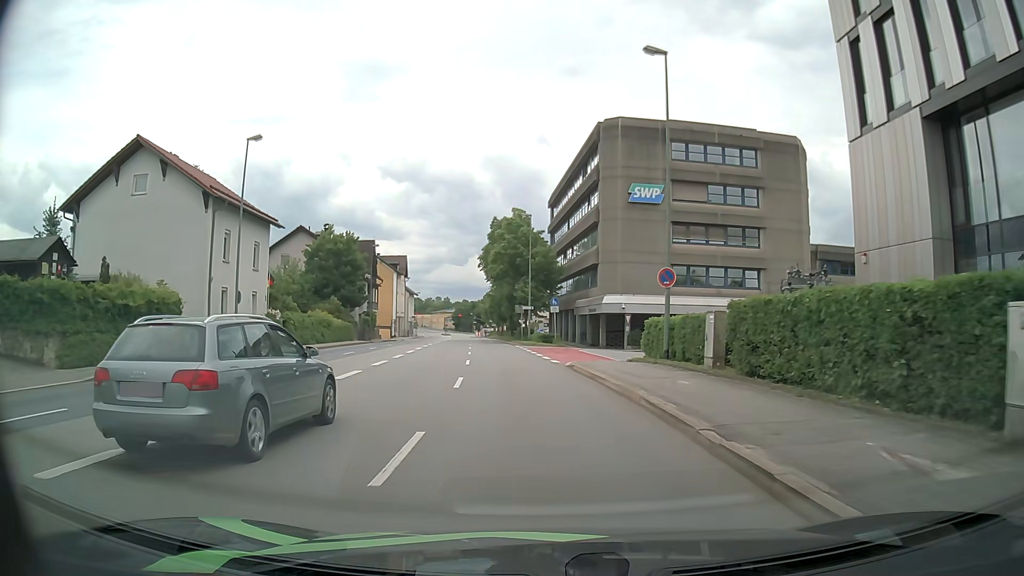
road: primary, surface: asphalt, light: Day
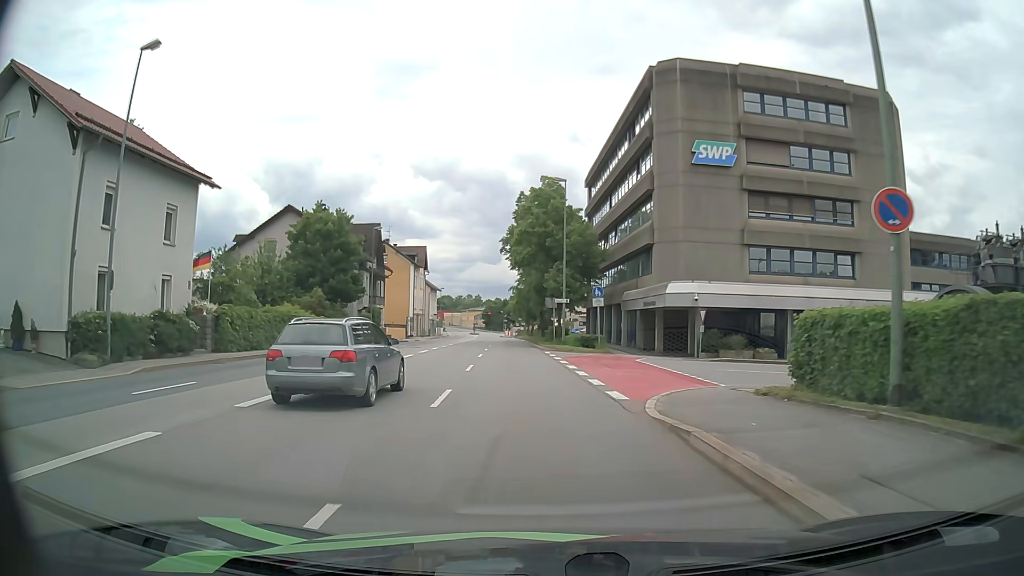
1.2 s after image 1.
(-0.2, +12.6) m; -1°
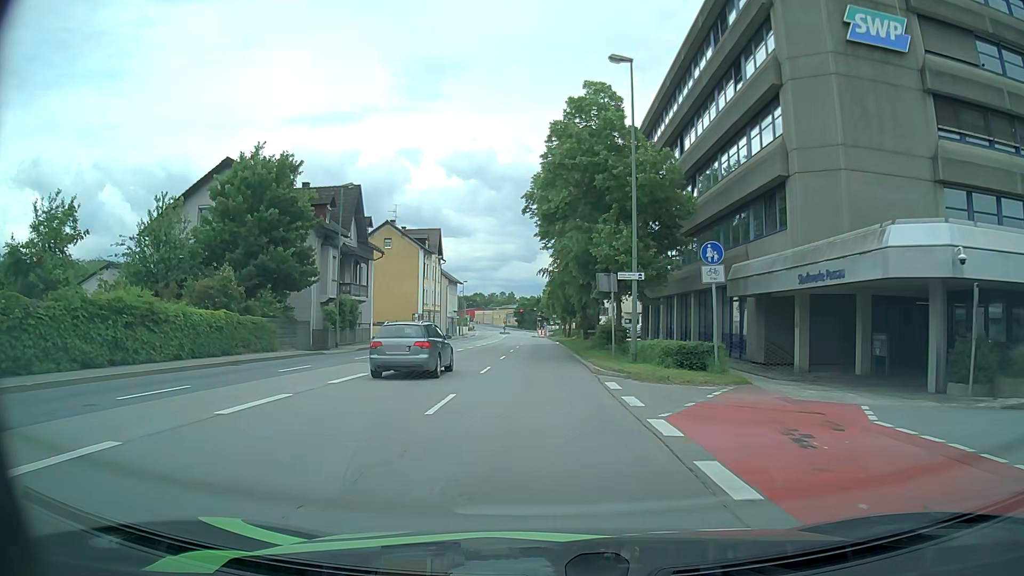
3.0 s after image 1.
(-0.9, +19.0) m; -4°
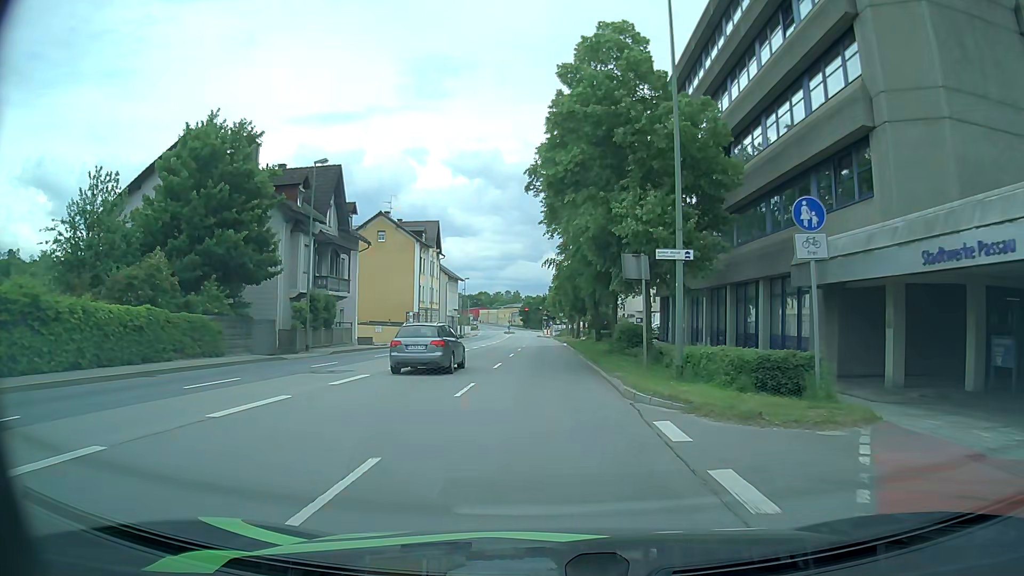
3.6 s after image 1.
(0.0, +6.3) m; -1°
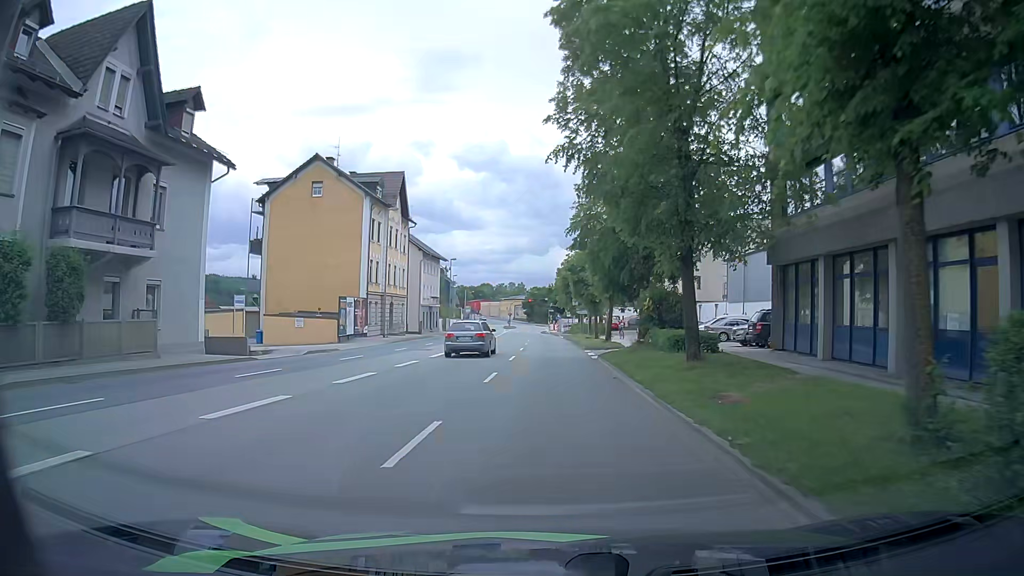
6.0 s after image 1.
(-0.2, +24.6) m; -1°
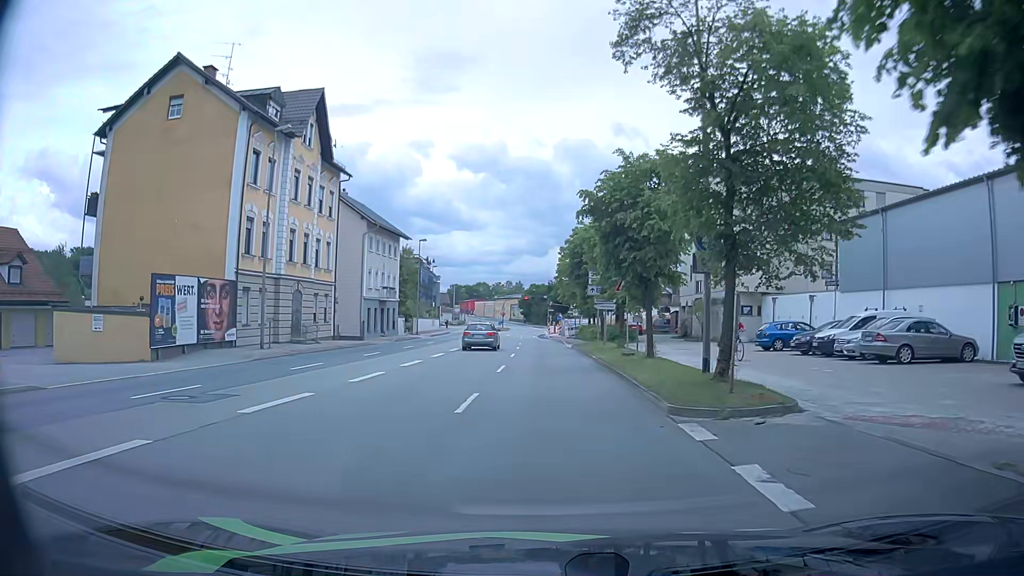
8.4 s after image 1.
(-0.1, +22.9) m; 0°
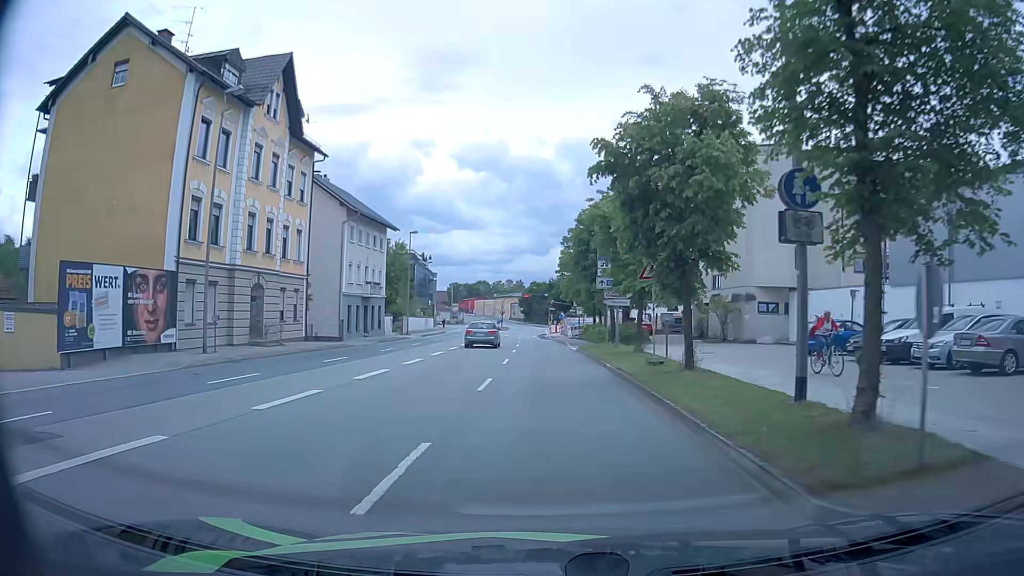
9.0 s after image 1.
(+0.1, +5.5) m; +1°
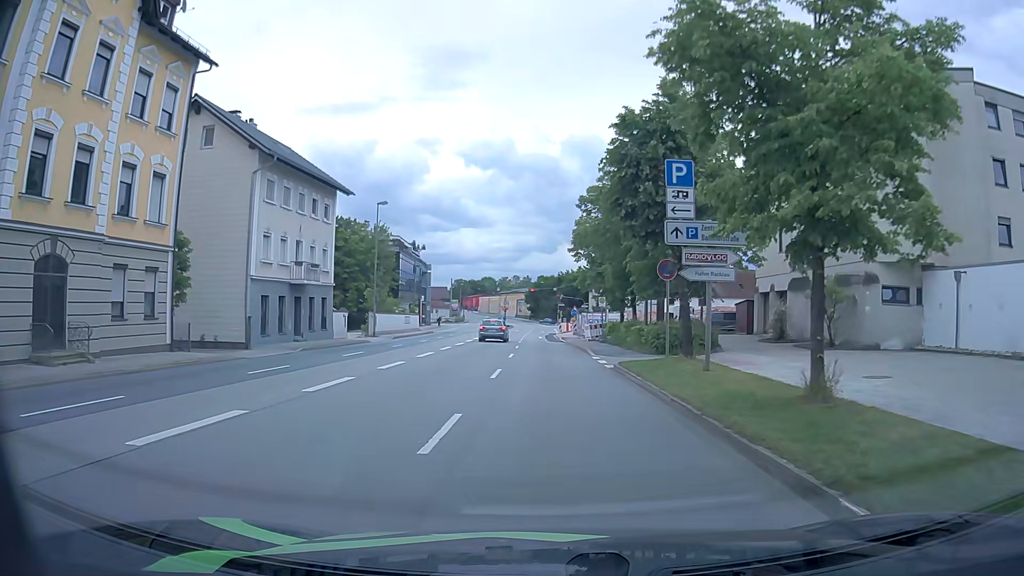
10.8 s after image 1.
(-0.2, +15.8) m; -1°
(0, +10) (0, +20) (-1, +30) (-1, +40) (-1, +50) (-1, +60) (-1, +70) (0, +80) (+1, +90) (+2, +100) m
